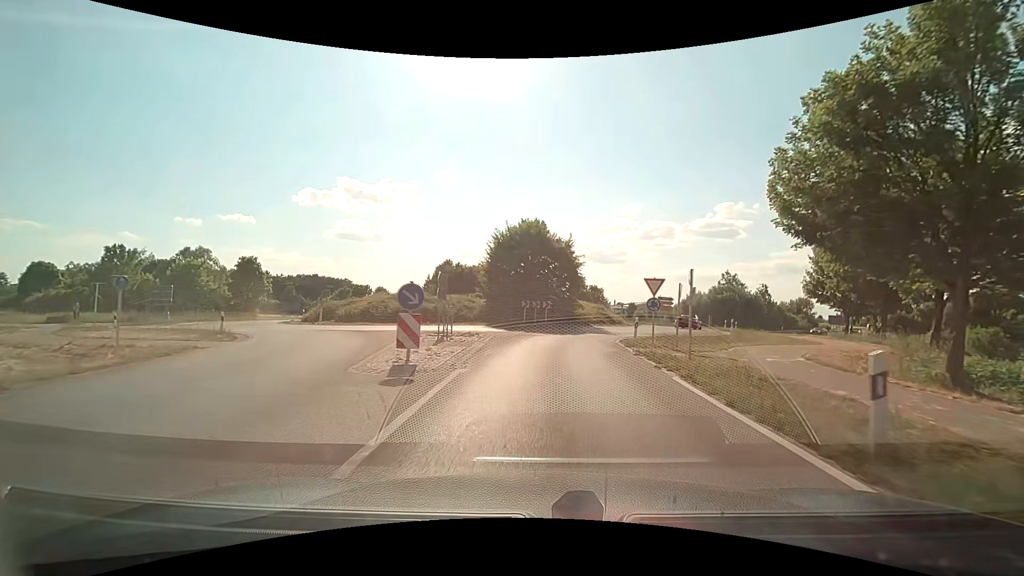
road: secondary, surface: asphalt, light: Day
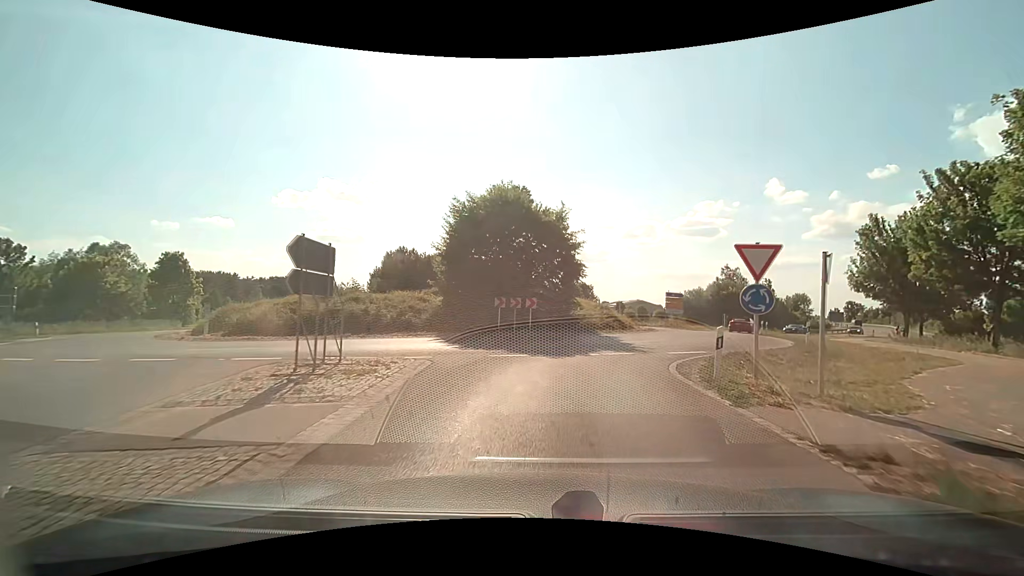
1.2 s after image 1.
(+0.1, +10.8) m; +2°
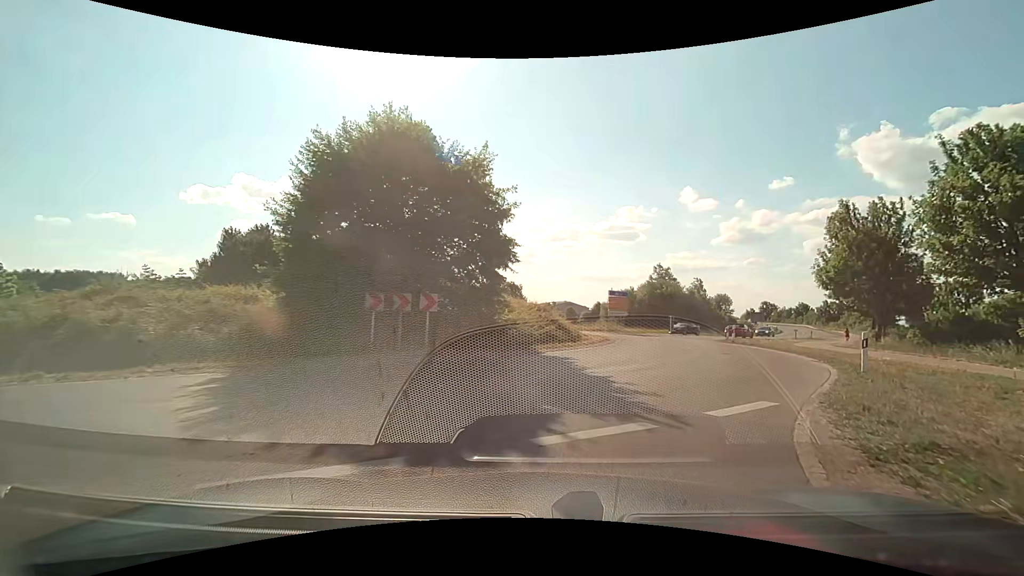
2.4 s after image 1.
(+0.4, +9.3) m; +8°
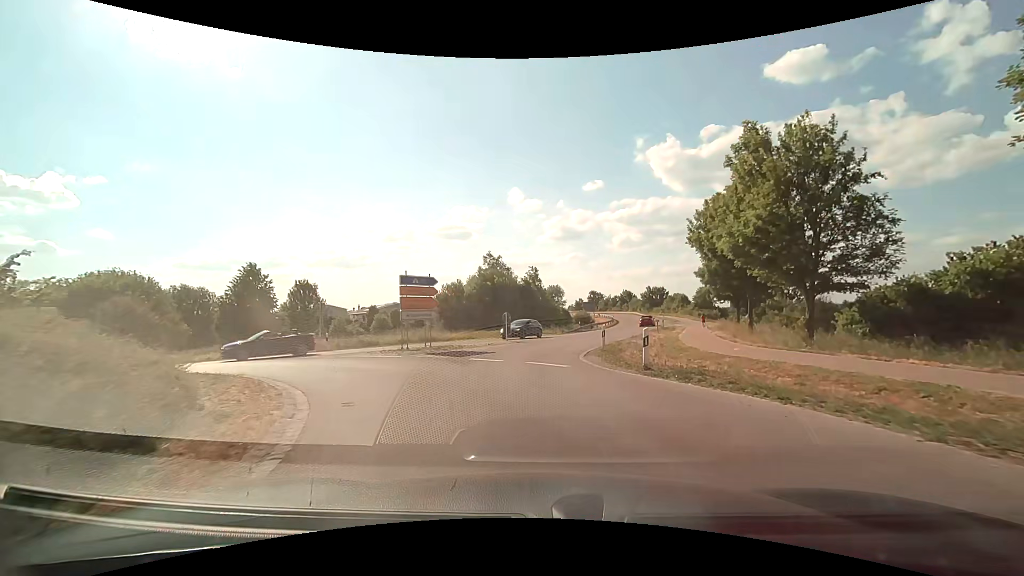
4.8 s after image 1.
(+4.0, +18.1) m; +19°
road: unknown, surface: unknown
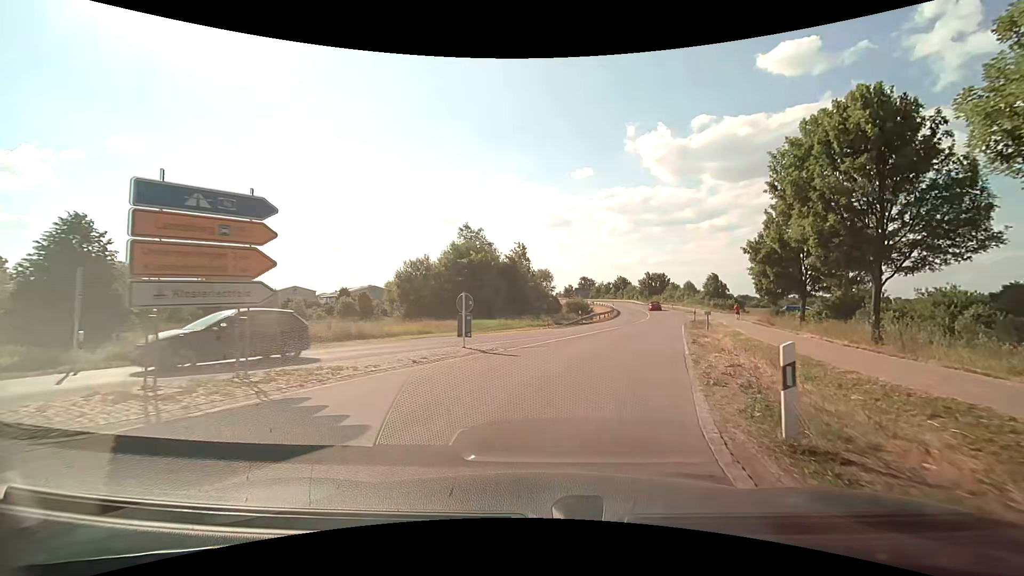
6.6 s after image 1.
(-0.2, +14.9) m; +1°
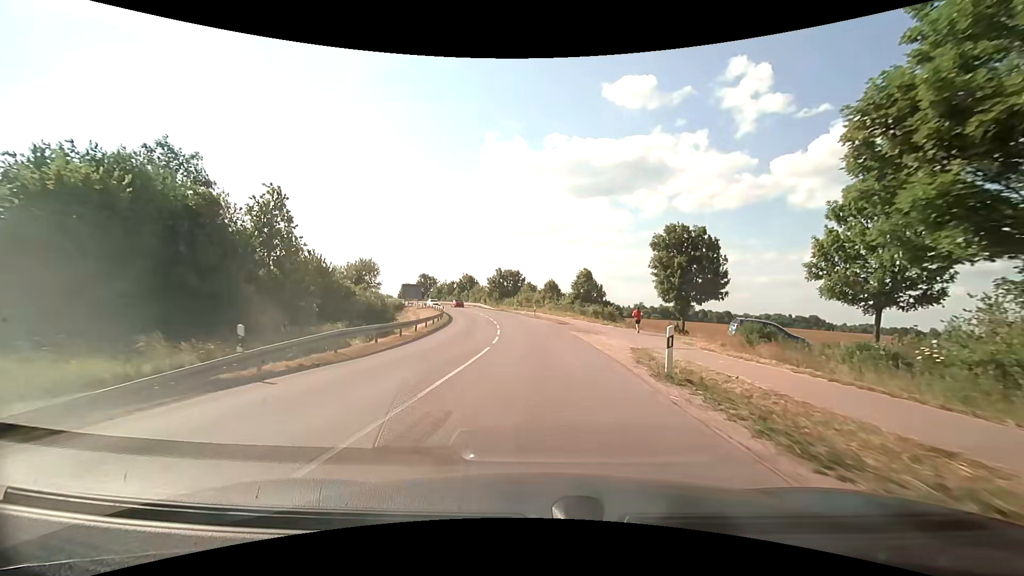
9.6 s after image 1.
(+6.4, +31.5) m; +17°
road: secondary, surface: asphalt
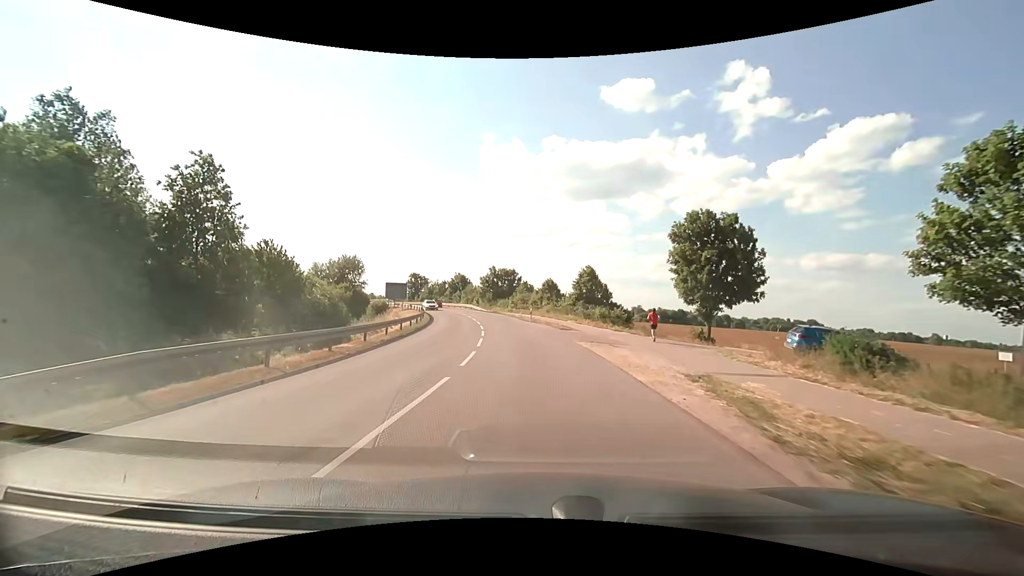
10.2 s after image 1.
(+0.1, +7.7) m; 0°
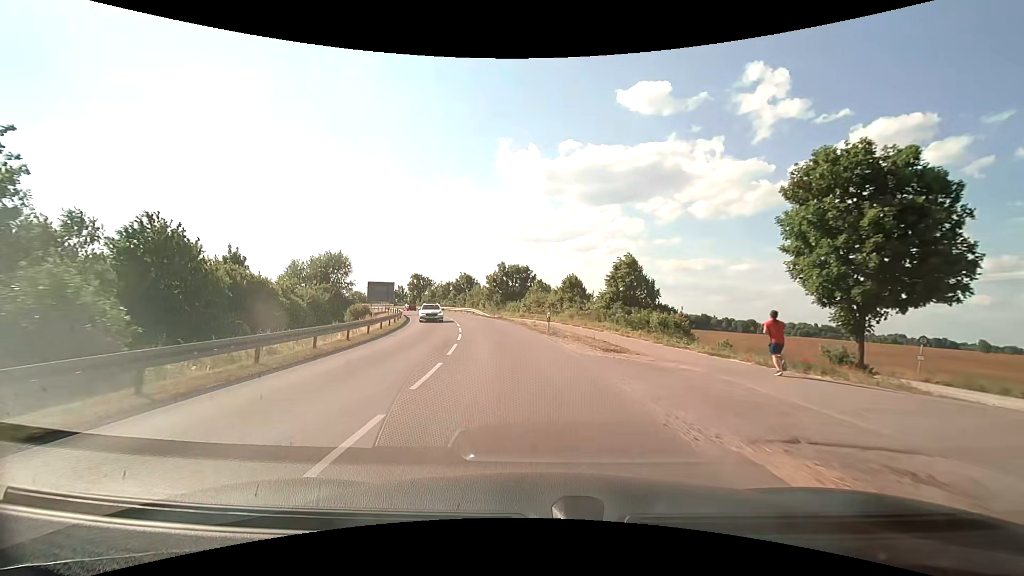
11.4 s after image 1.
(-0.1, +15.7) m; -1°
(0, +10) (-1, +20) (-3, +30) (-4, +40) (-7, +49) (-9, +59) (-13, +68) (-16, +78) (-20, +87) (-25, +96) m
